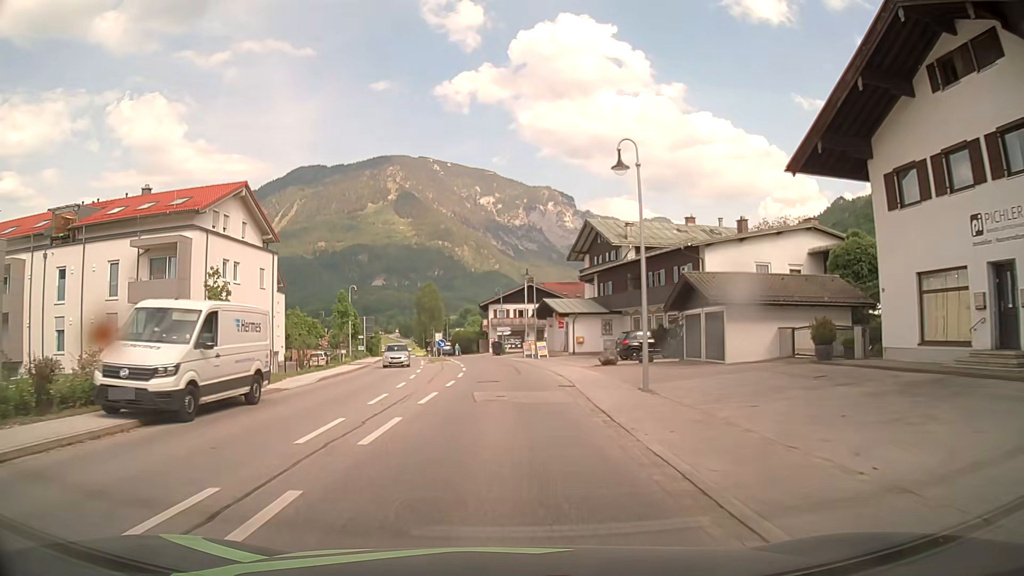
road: primary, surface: asphalt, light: Day
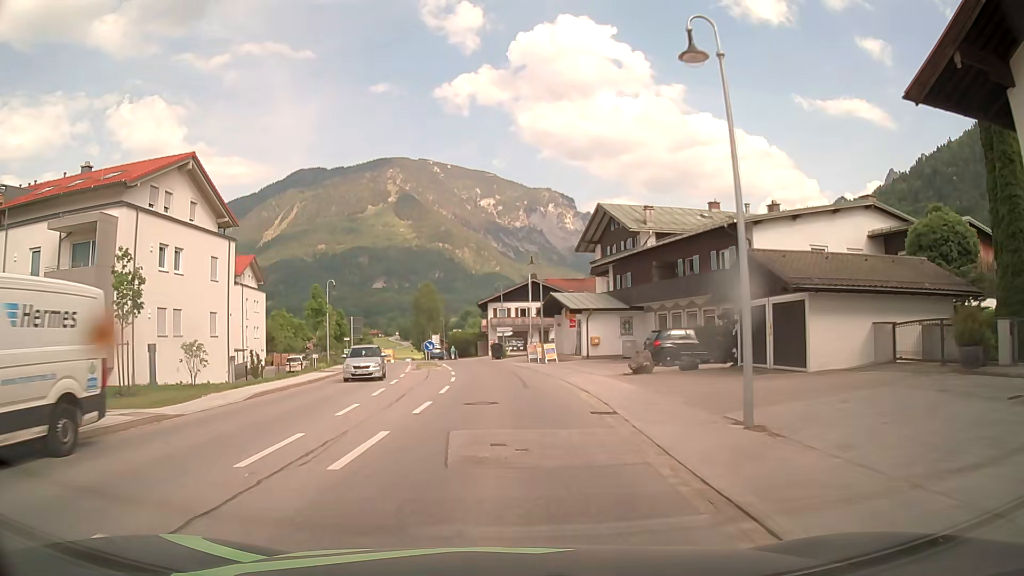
(+0.1, +7.7) m; +1°
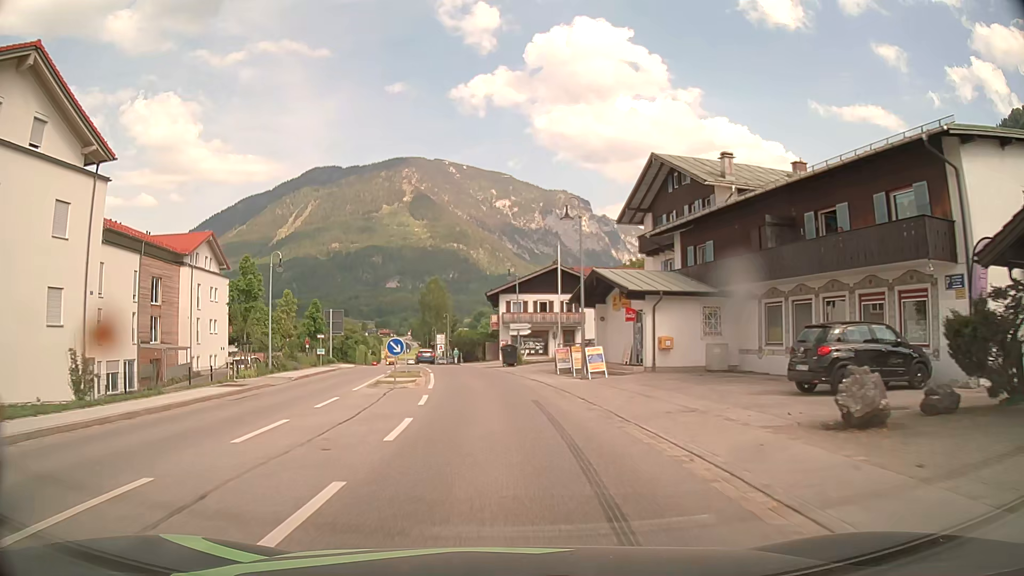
(-0.2, +15.3) m; -2°
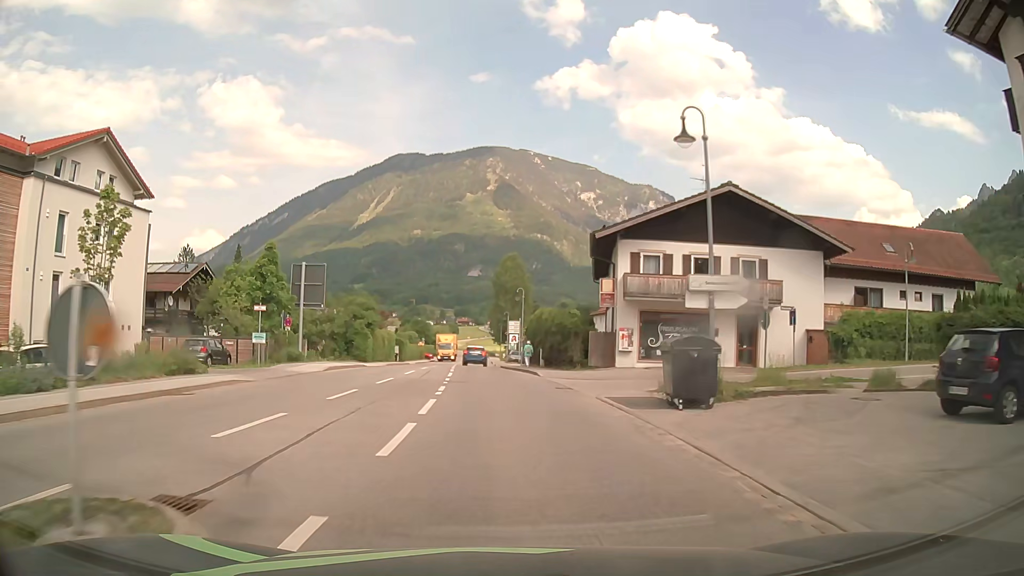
(-1.4, +29.6) m; -6°
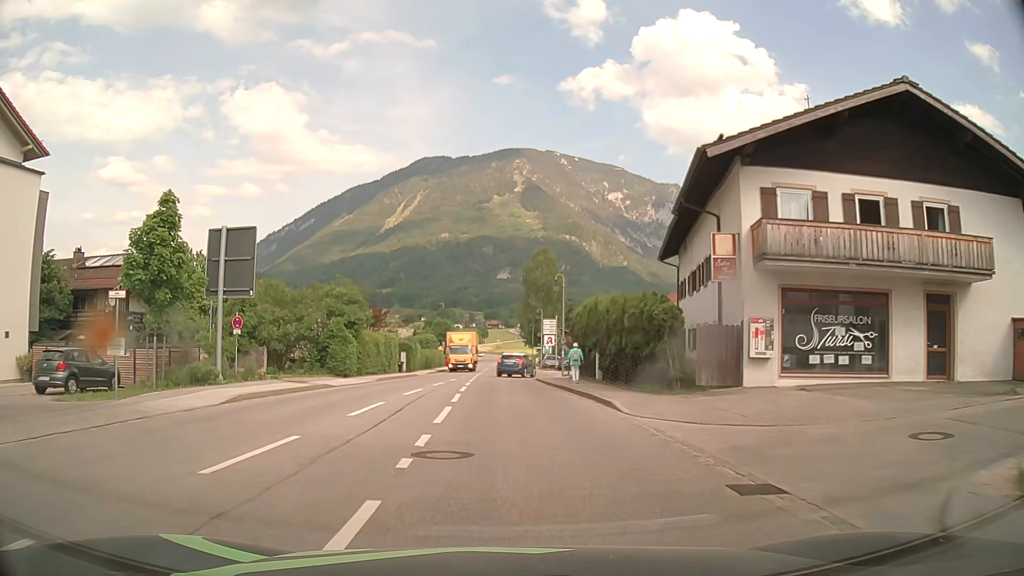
(-0.3, +13.7) m; -3°
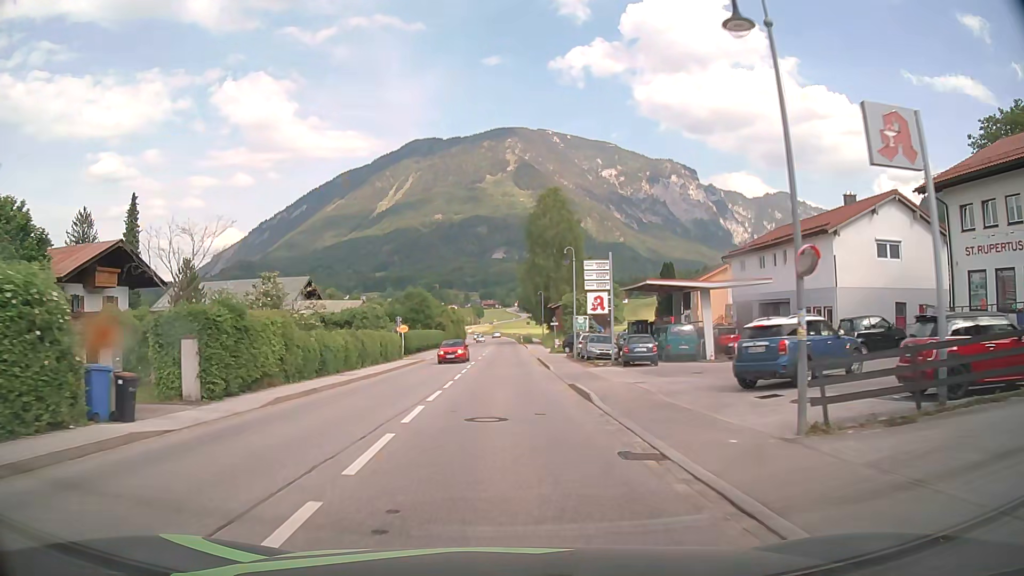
(-0.3, +36.4) m; 0°
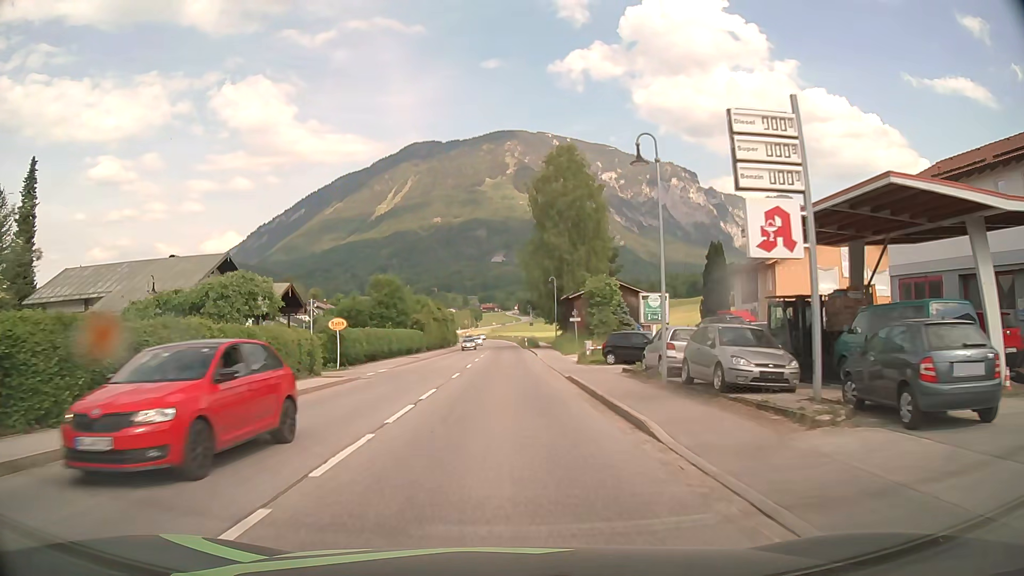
(+0.2, +22.8) m; 0°
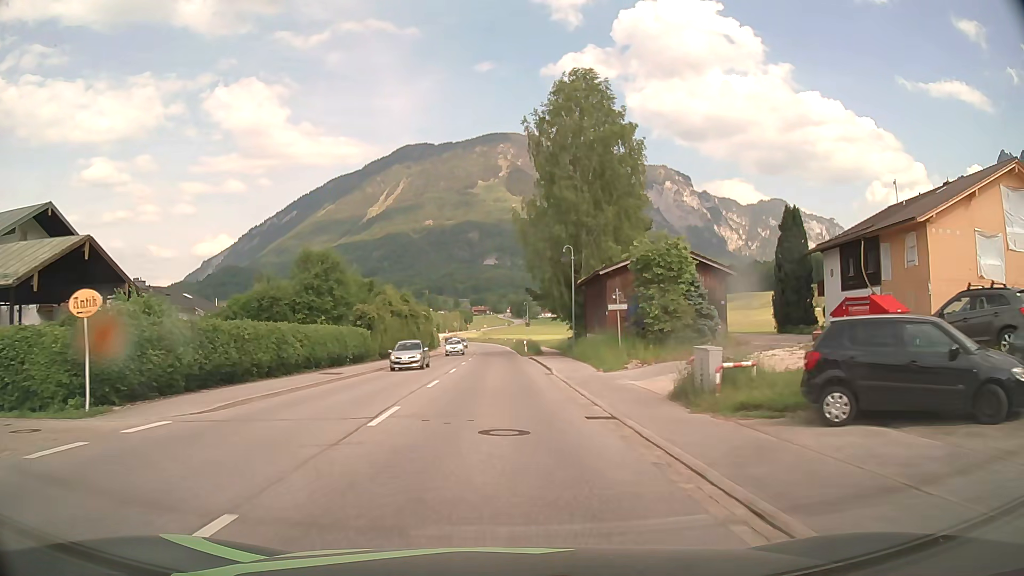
(+0.2, +22.7) m; +1°
(0, +10) (0, +20) (0, +30) (-1, +40) (-1, +50) (-1, +60) (-2, +70) (-2, +80) (-3, +90) (-3, +100) m
